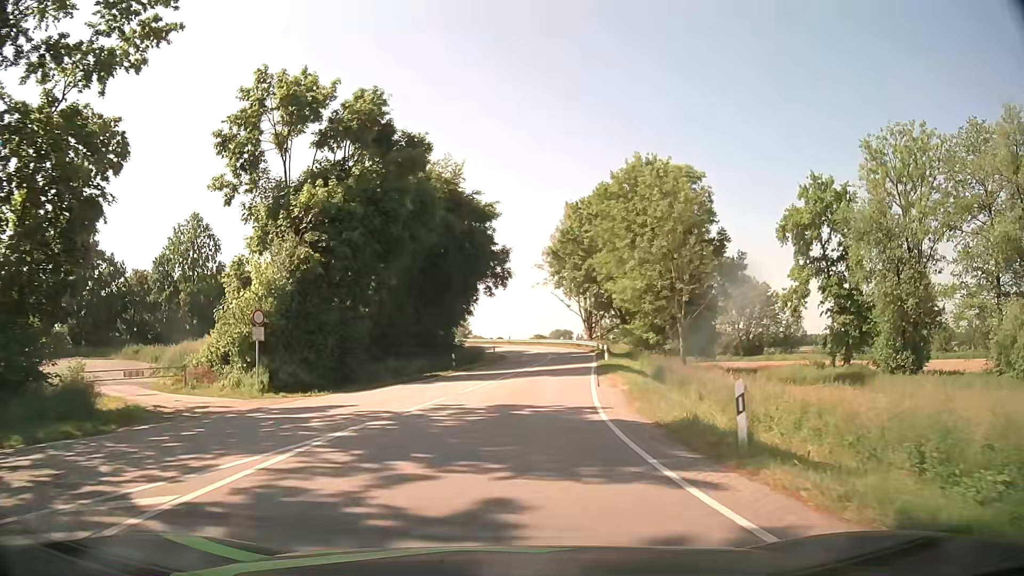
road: primary_link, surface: asphalt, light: Day
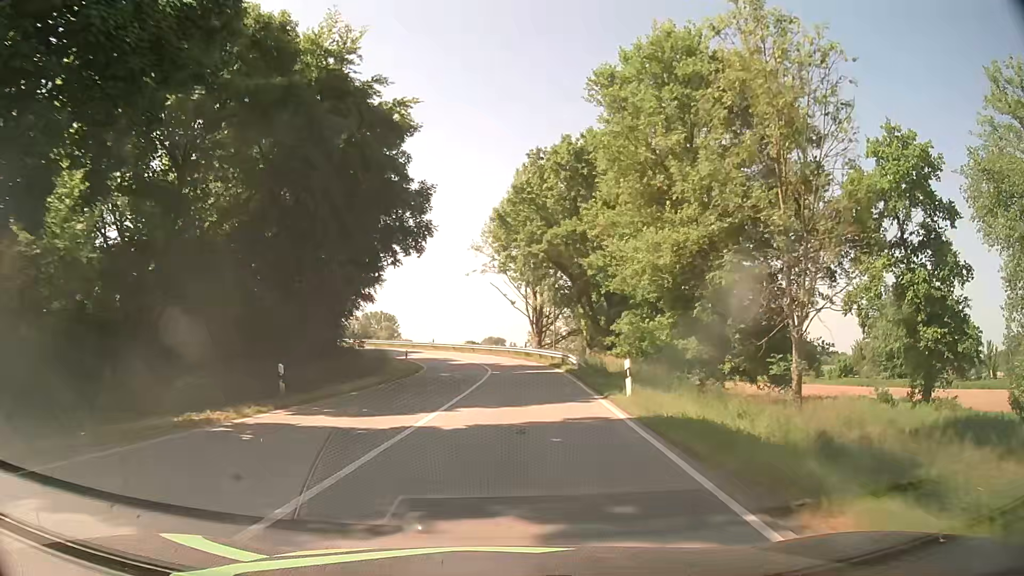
(+0.7, +22.4) m; +5°
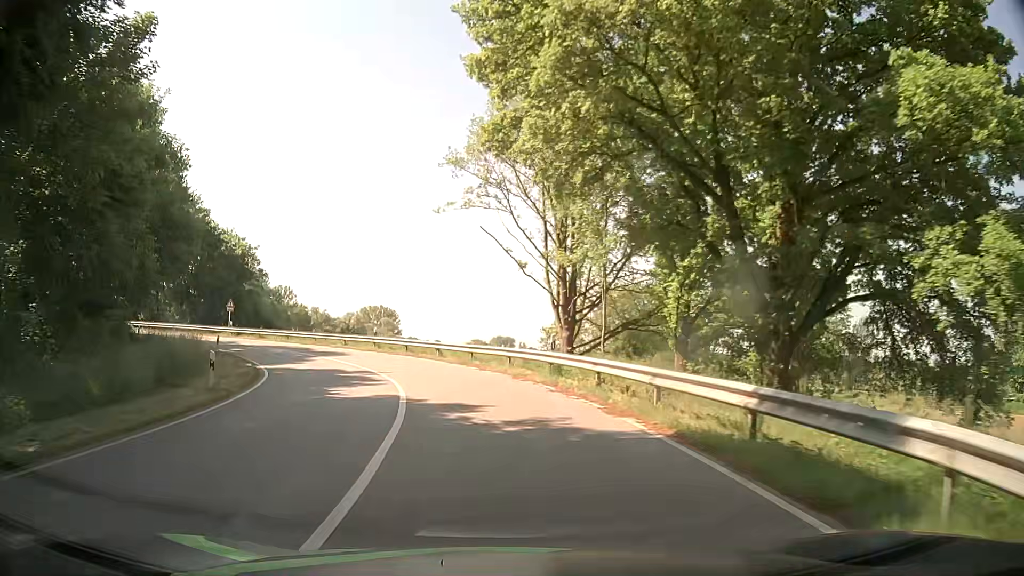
(+0.6, +32.0) m; 0°
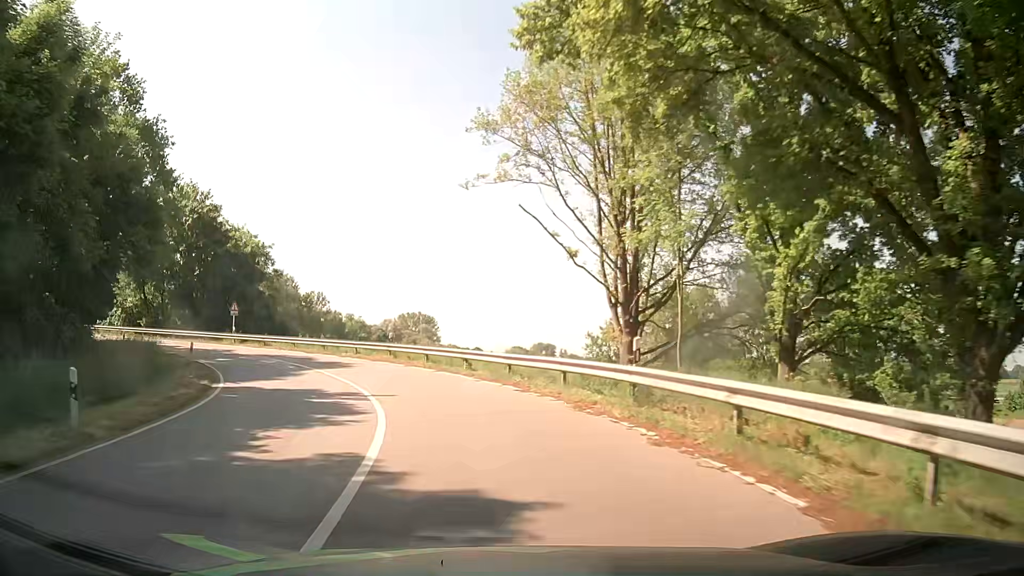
(-0.2, +7.5) m; -4°
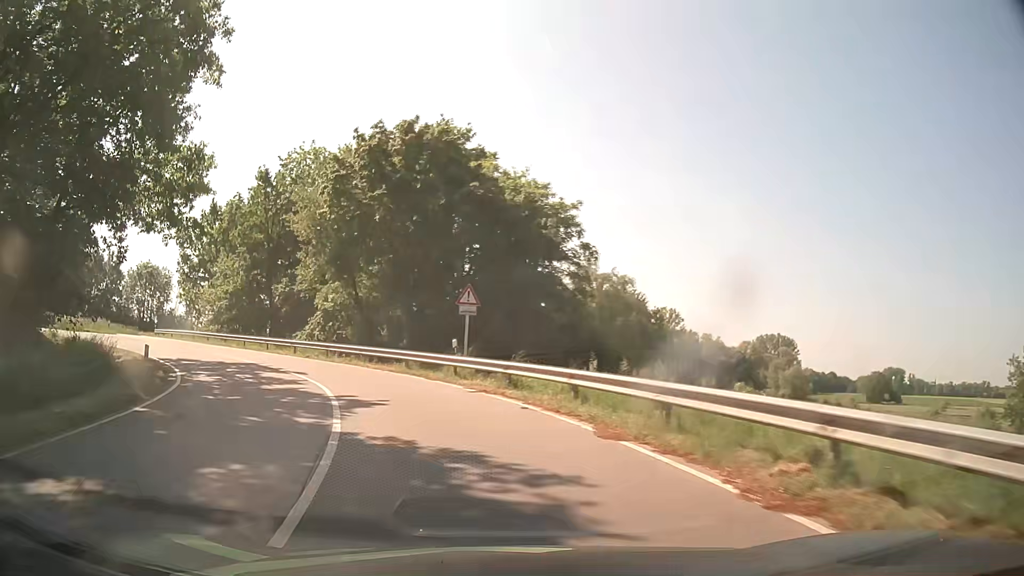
(-6.5, +28.0) m; -30°
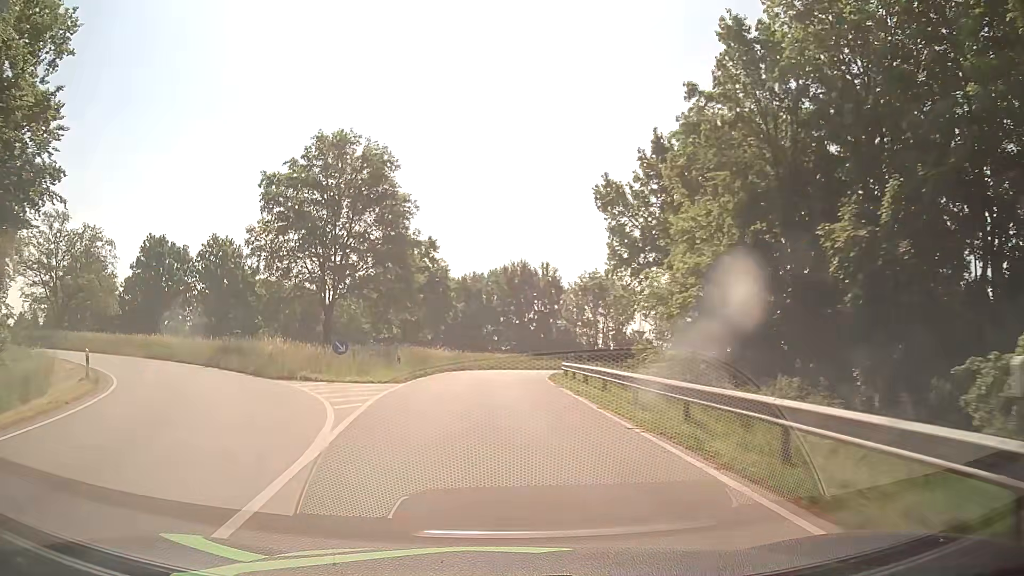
(-13.0, +33.1) m; -41°
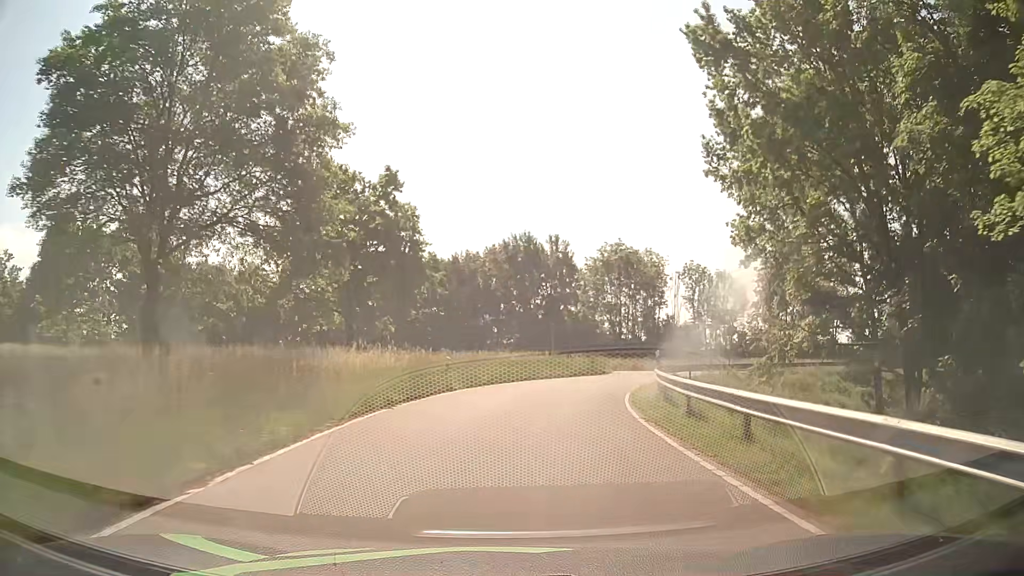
(-0.7, +22.4) m; -1°
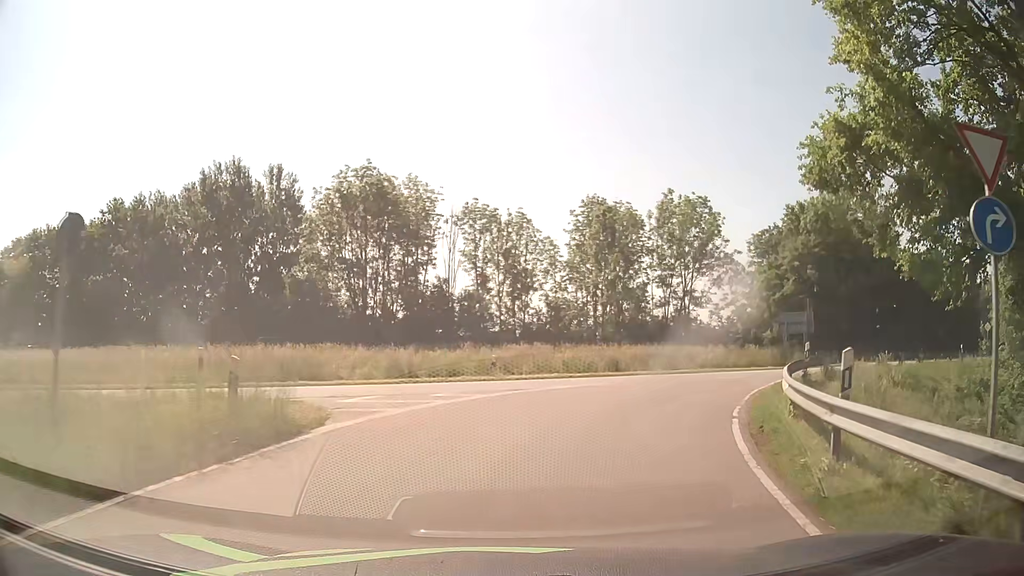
(+4.5, +30.1) m; +22°
(+1, +10) (+4, +19) (+10, +27) (+18, +34) (+26, +40) (+34, +45) (+42, +51) (+50, +57) (+59, +63) (+67, +69) m
